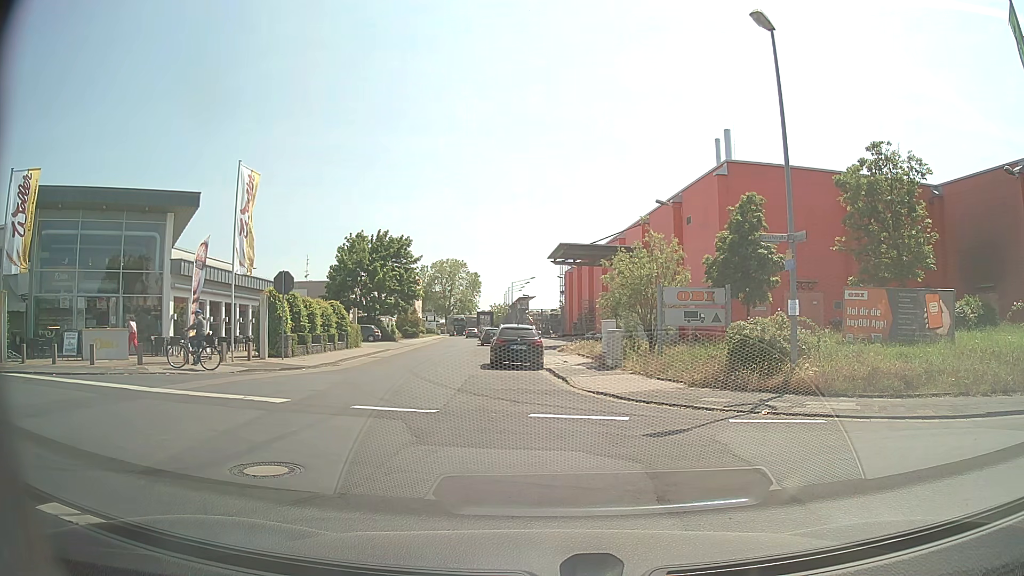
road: residential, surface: asphalt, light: Day
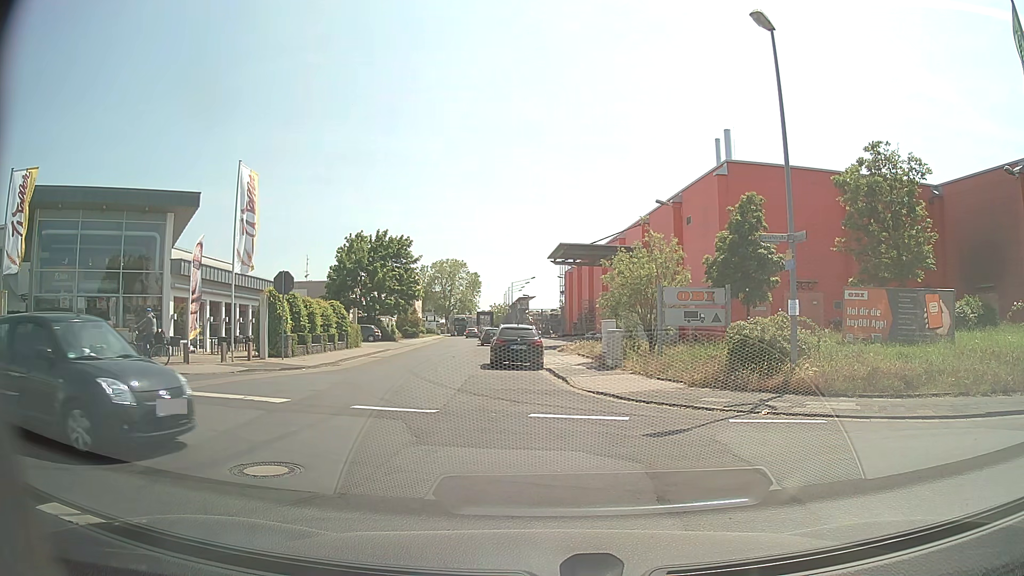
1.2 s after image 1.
(0.0, 0.0) m; 0°
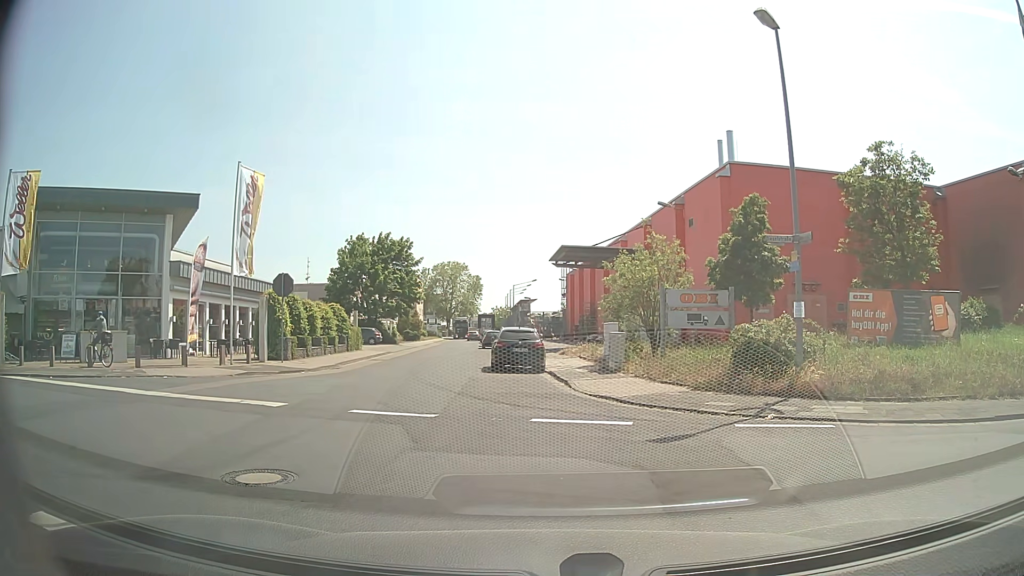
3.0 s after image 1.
(0.0, +0.2) m; 0°
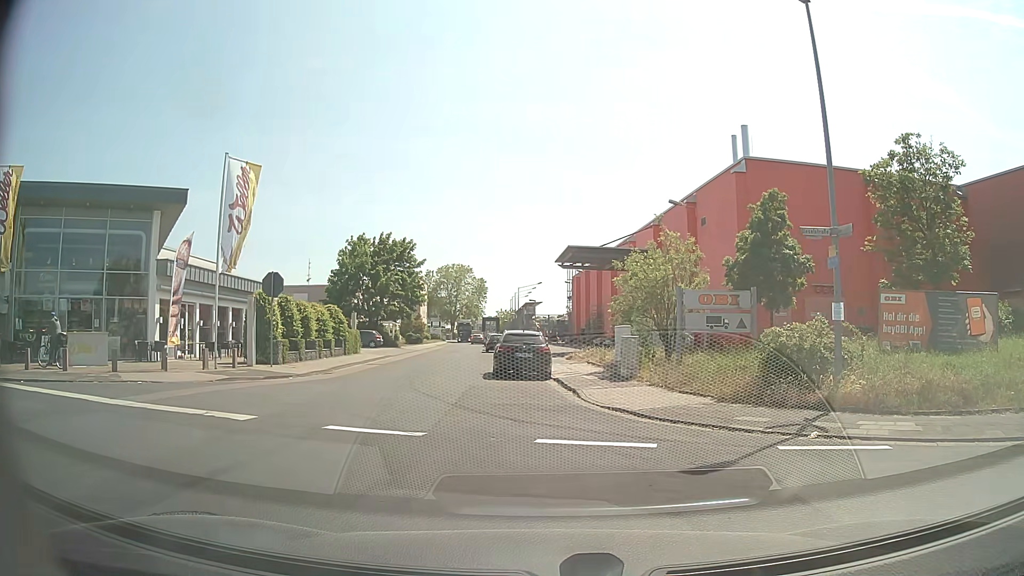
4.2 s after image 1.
(0.0, +1.8) m; -1°
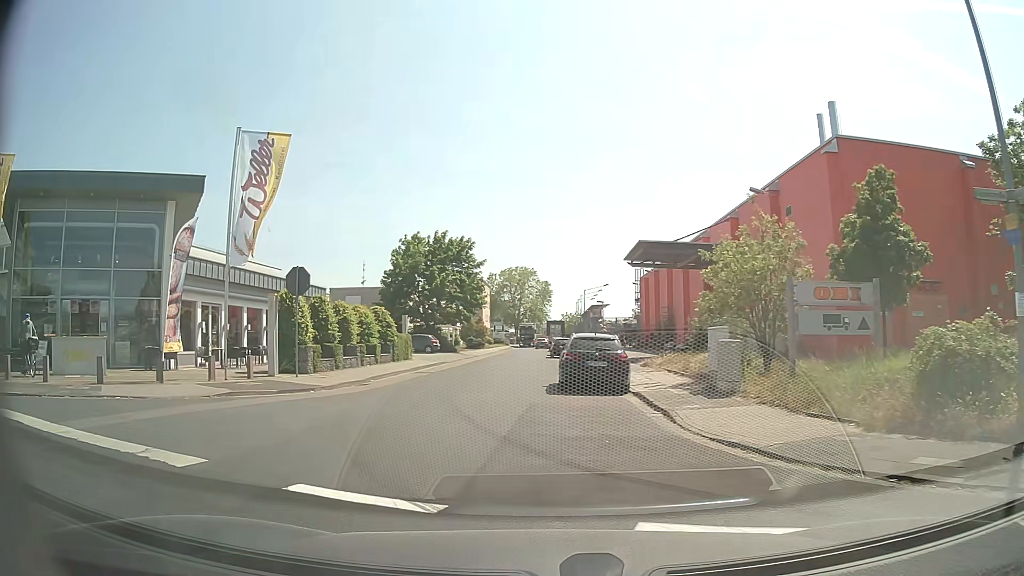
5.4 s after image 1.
(-0.2, +4.0) m; -6°
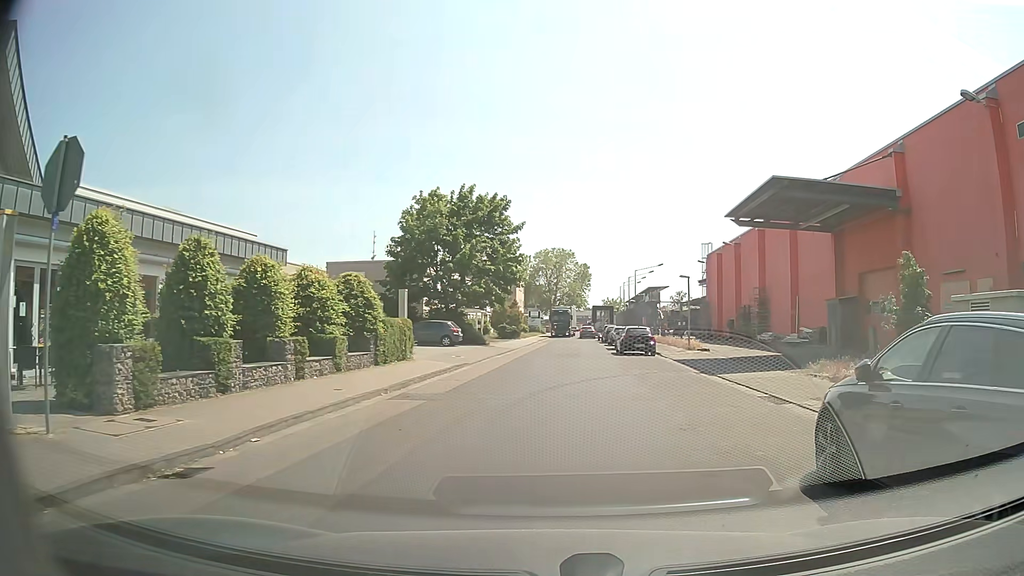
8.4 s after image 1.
(-1.8, +14.4) m; -3°
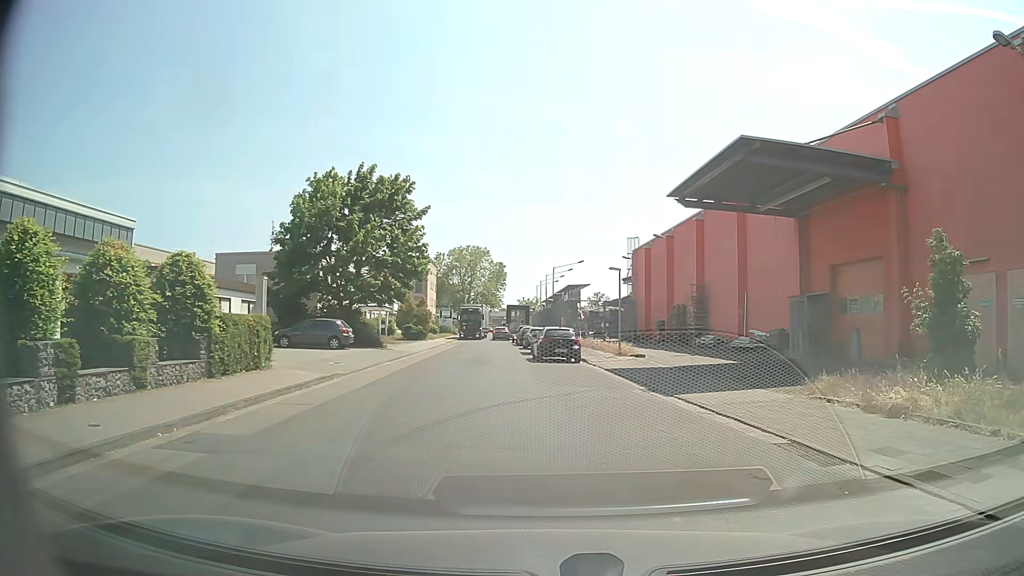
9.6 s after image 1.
(+0.3, +5.8) m; +6°
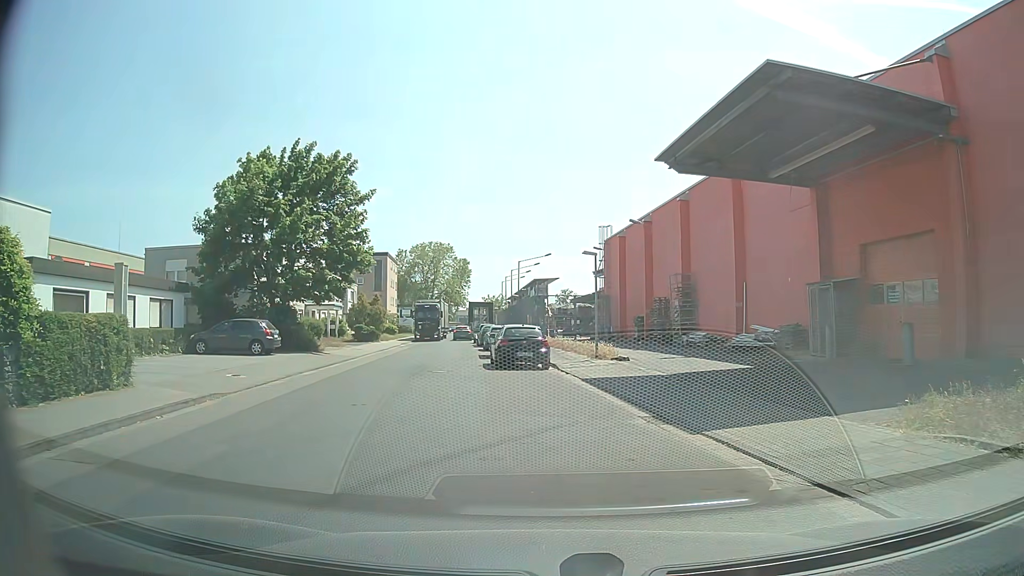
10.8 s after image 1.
(+0.3, +5.6) m; +4°
